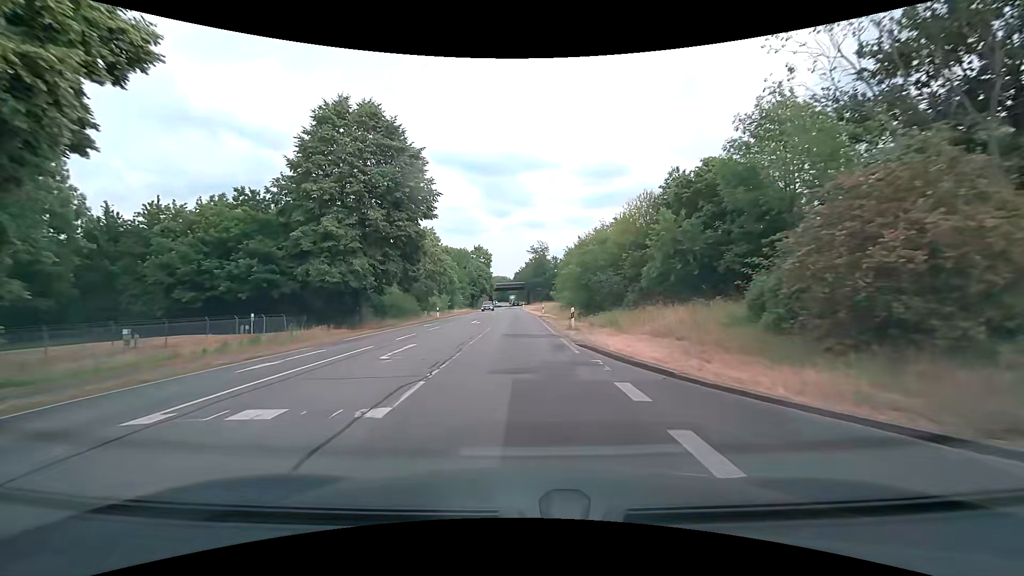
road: secondary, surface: asphalt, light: Day
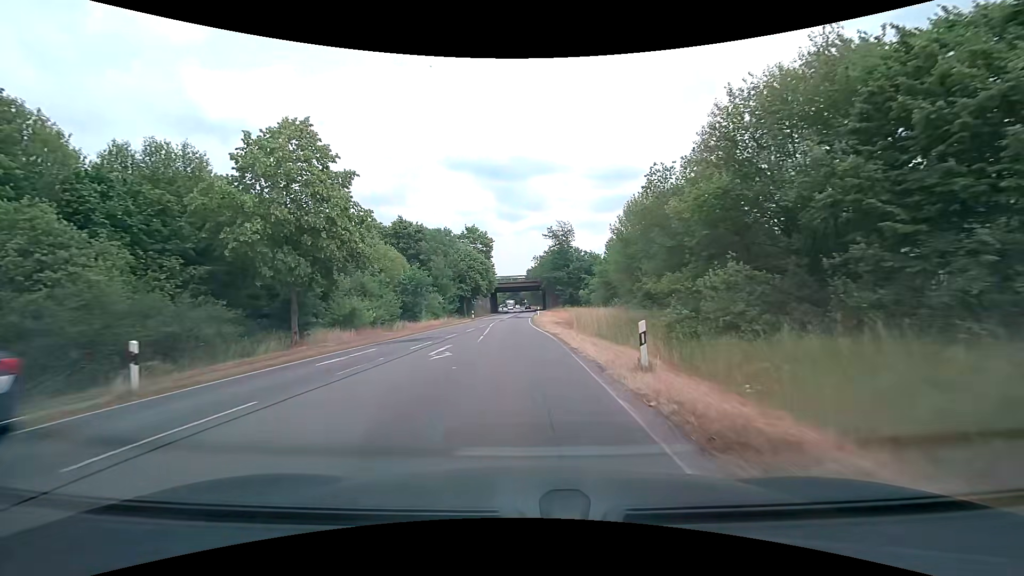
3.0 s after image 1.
(-0.2, +38.1) m; -1°
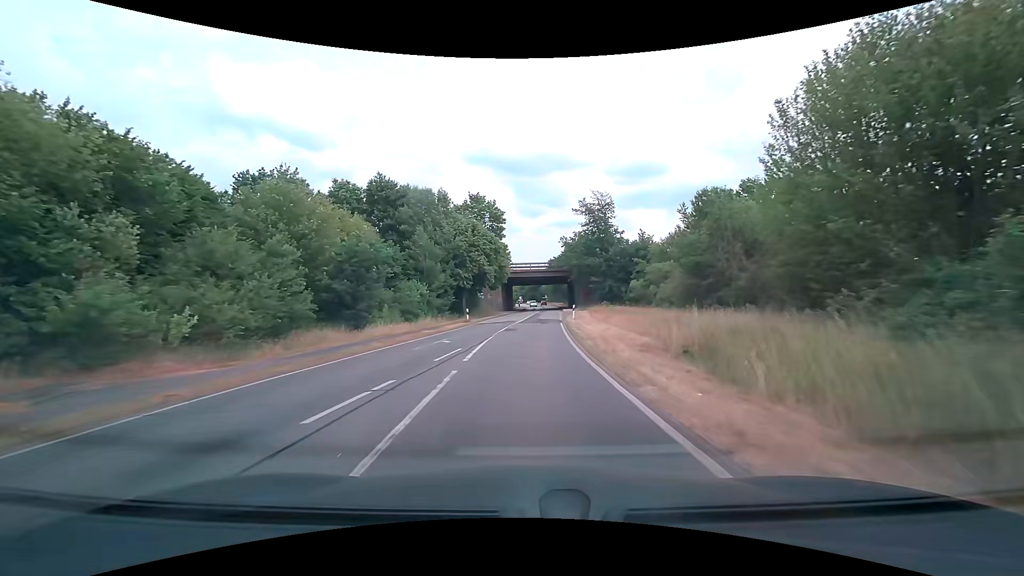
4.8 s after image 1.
(-0.6, +22.8) m; -2°
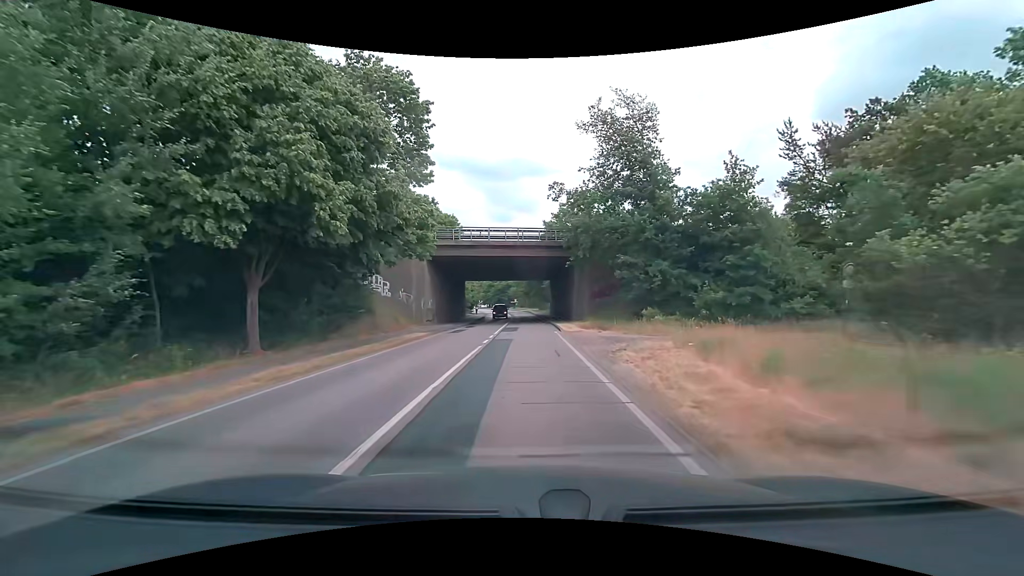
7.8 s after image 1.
(+1.1, +38.0) m; +3°
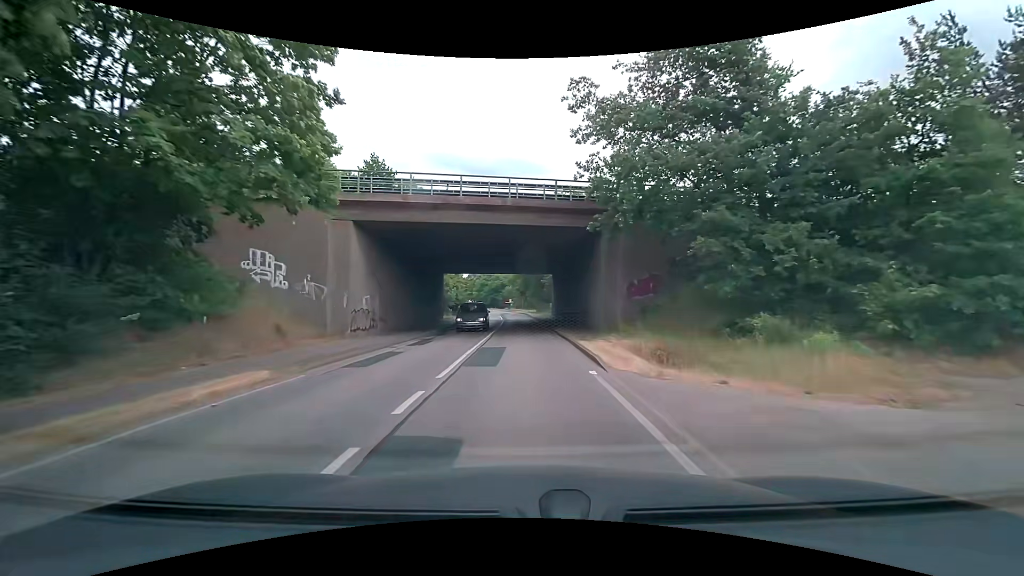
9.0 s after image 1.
(+0.1, +15.2) m; 0°
